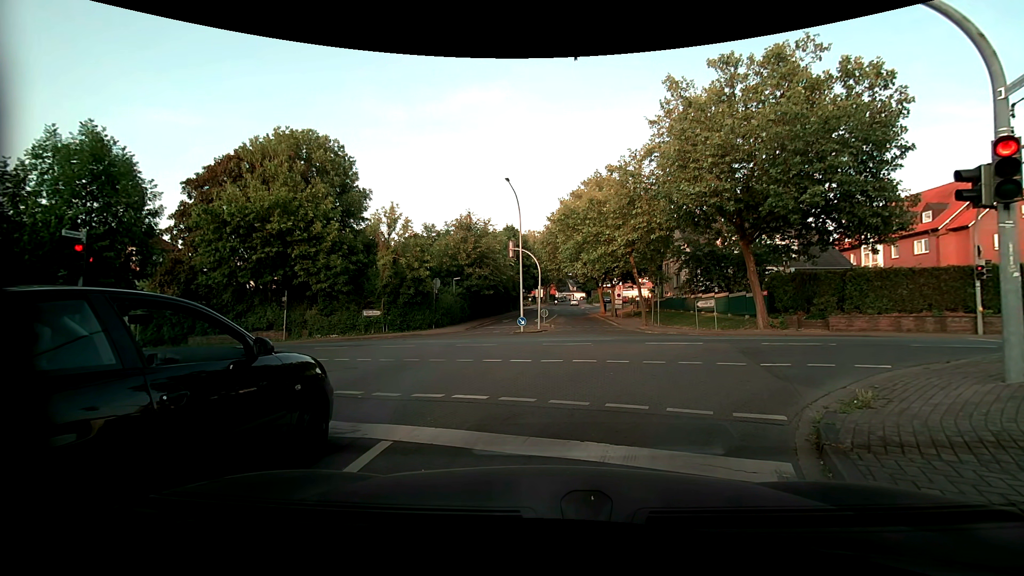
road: residential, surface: asphalt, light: Day
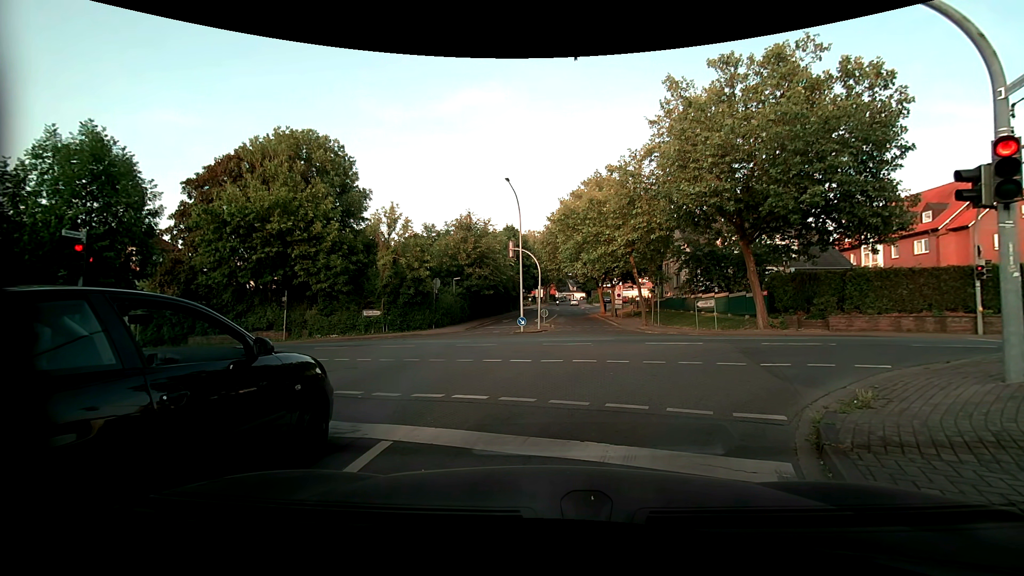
(0.0, 0.0) m; 0°
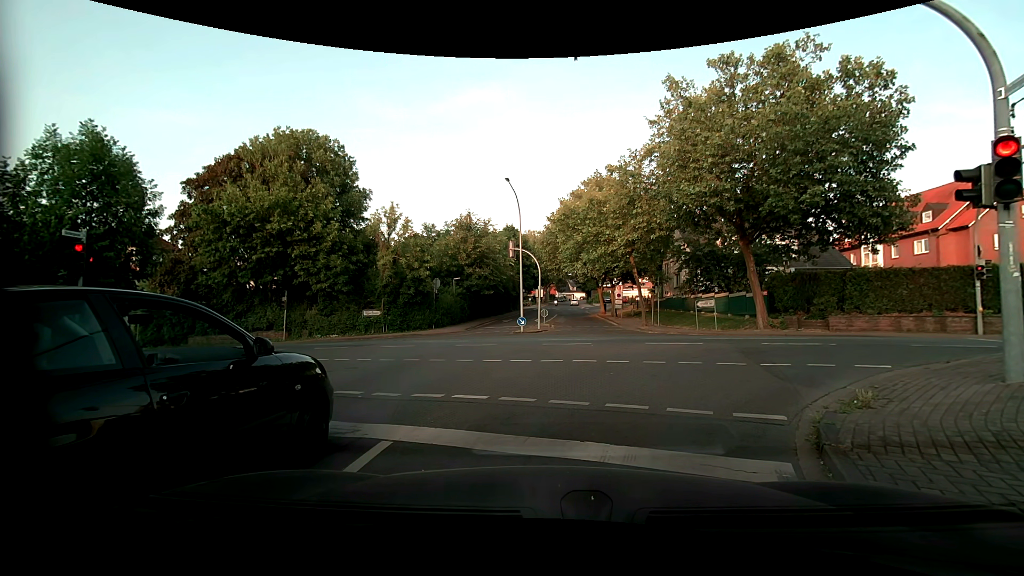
(0.0, 0.0) m; 0°
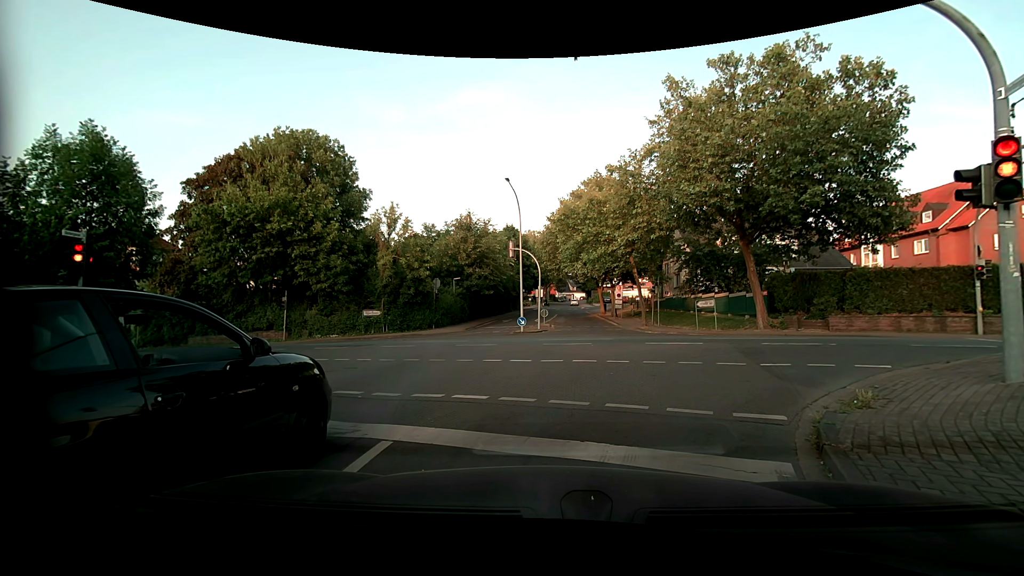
(0.0, 0.0) m; 0°
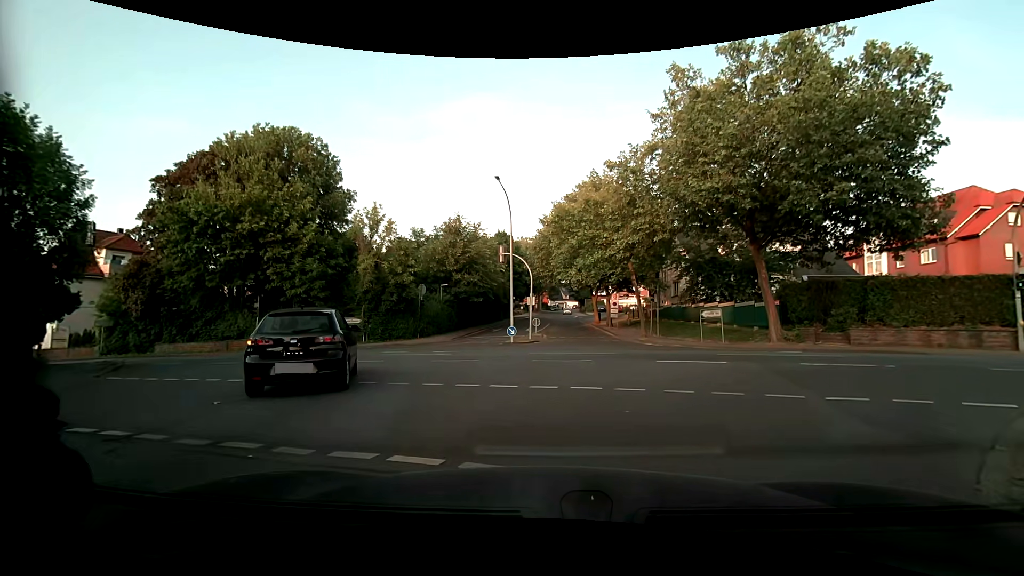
(0.0, +2.7) m; +1°
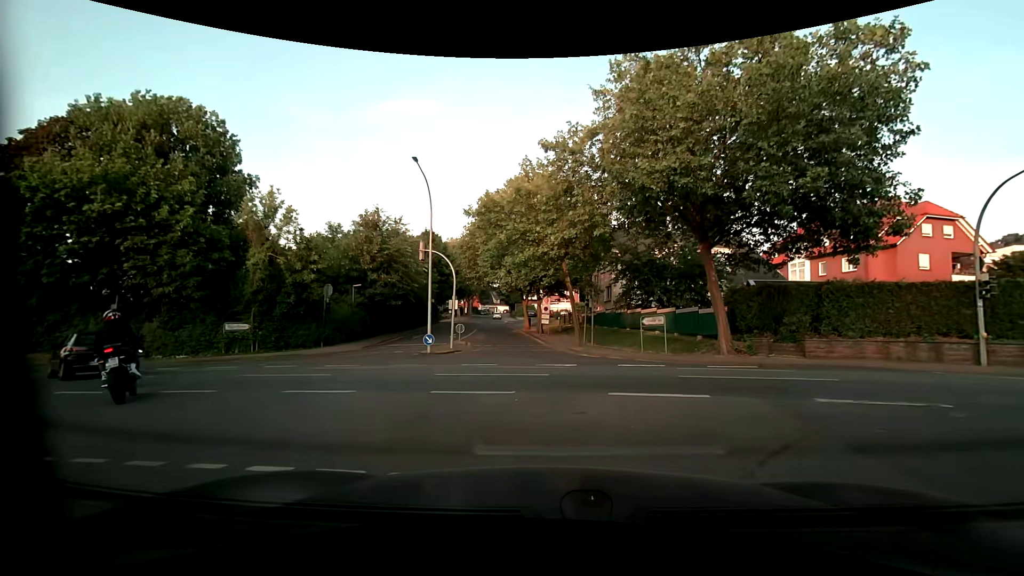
(+0.2, +4.2) m; +6°
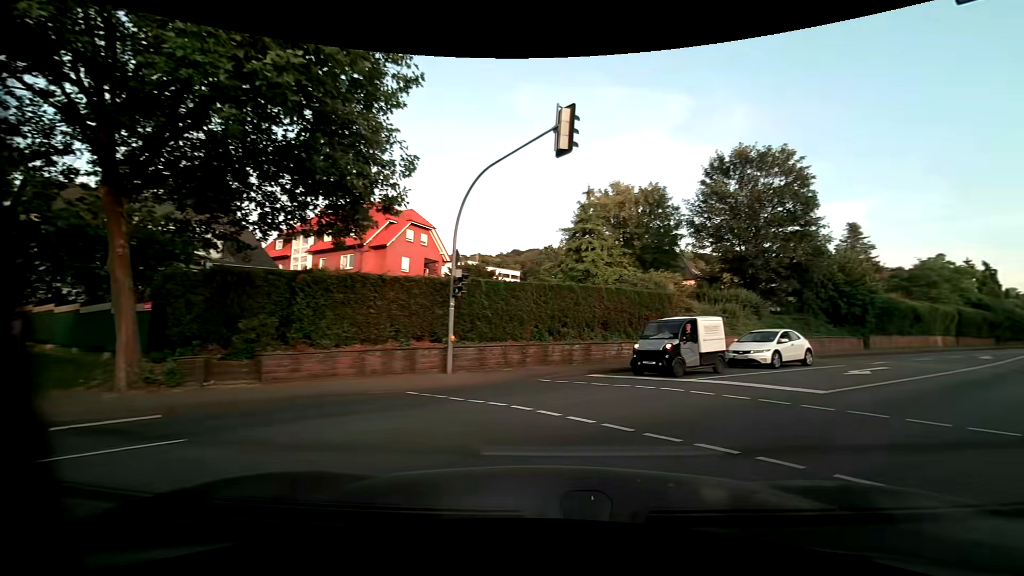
(+3.3, +7.7) m; +52°
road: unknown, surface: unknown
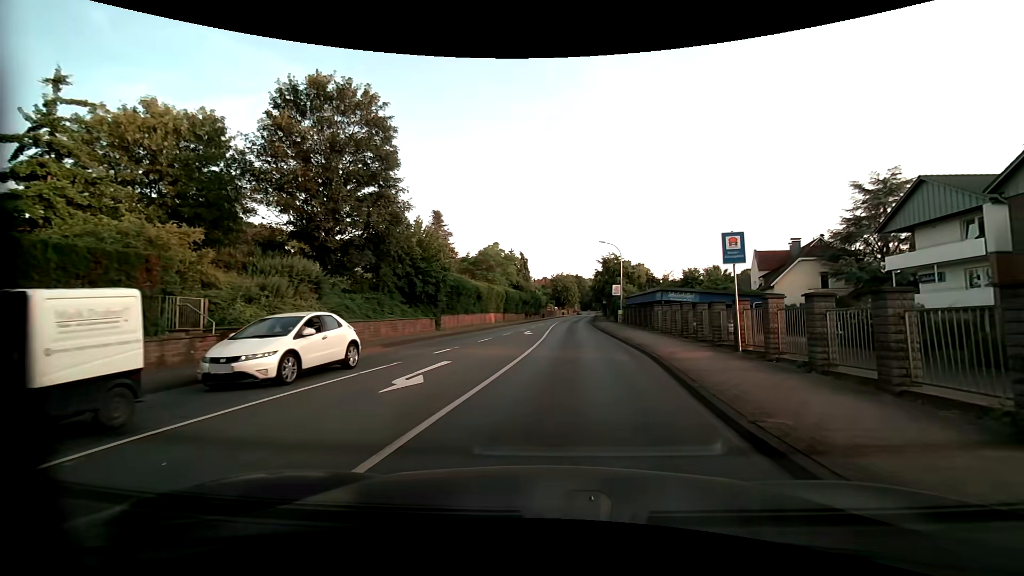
(+4.4, +8.9) m; +44°
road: primary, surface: asphalt
